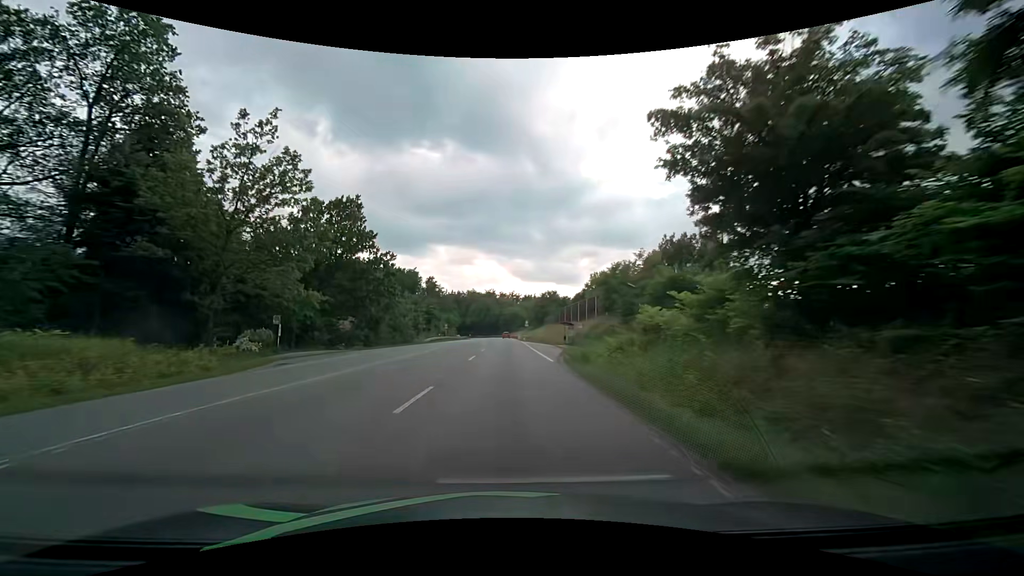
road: secondary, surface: asphalt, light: Day
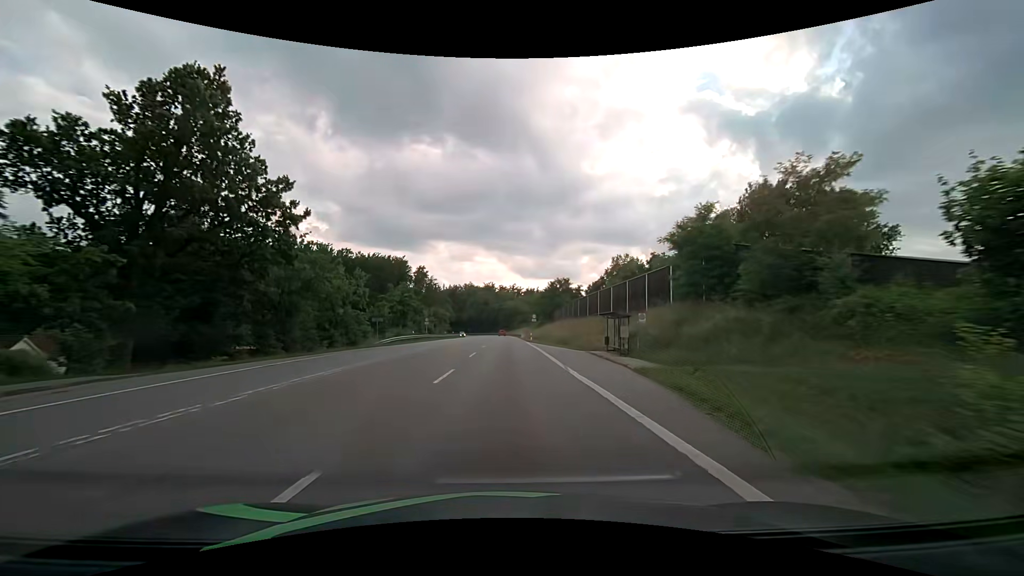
(-0.1, +23.6) m; 0°
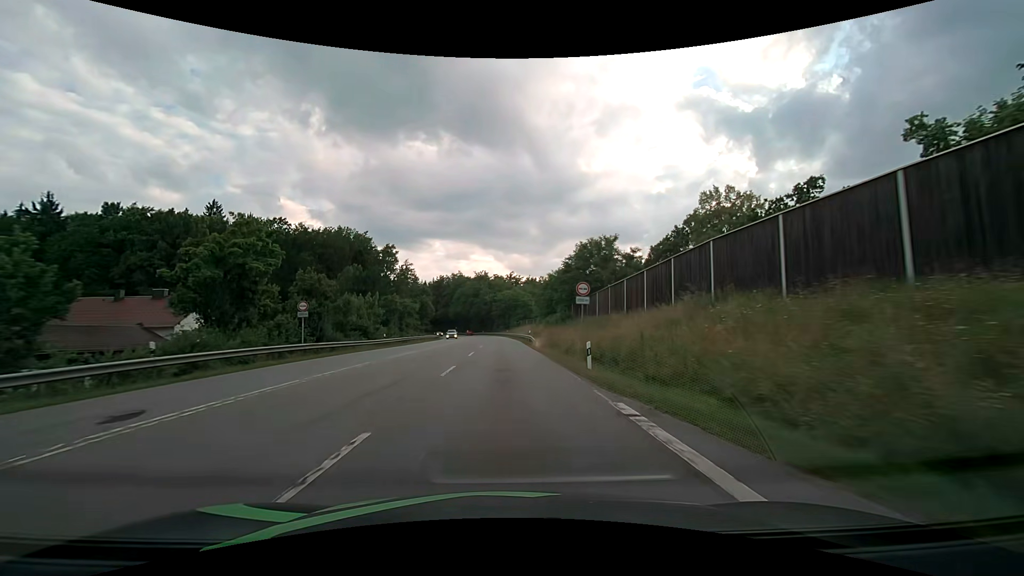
(+0.1, +43.8) m; +1°
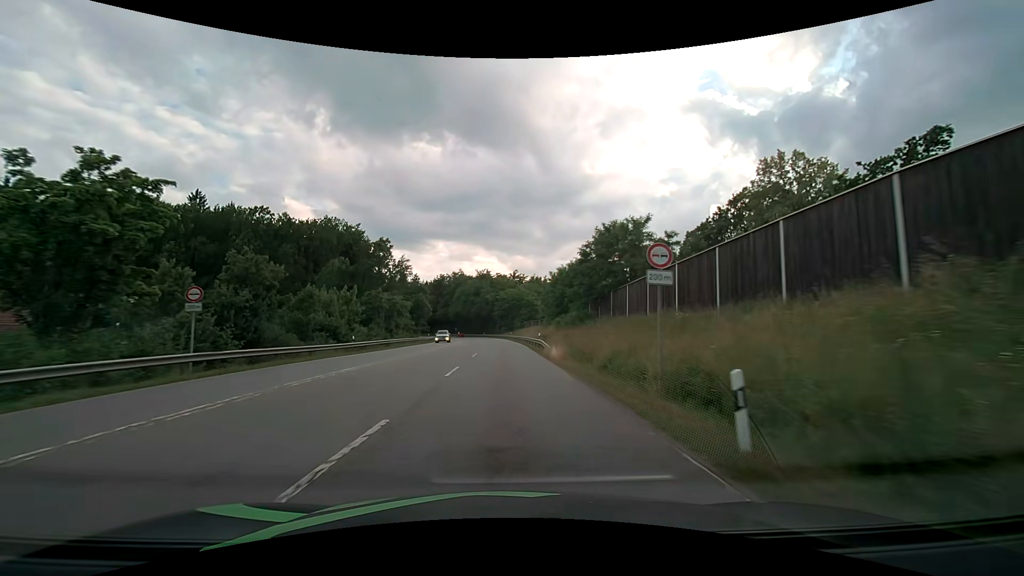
(-0.1, +10.8) m; -1°
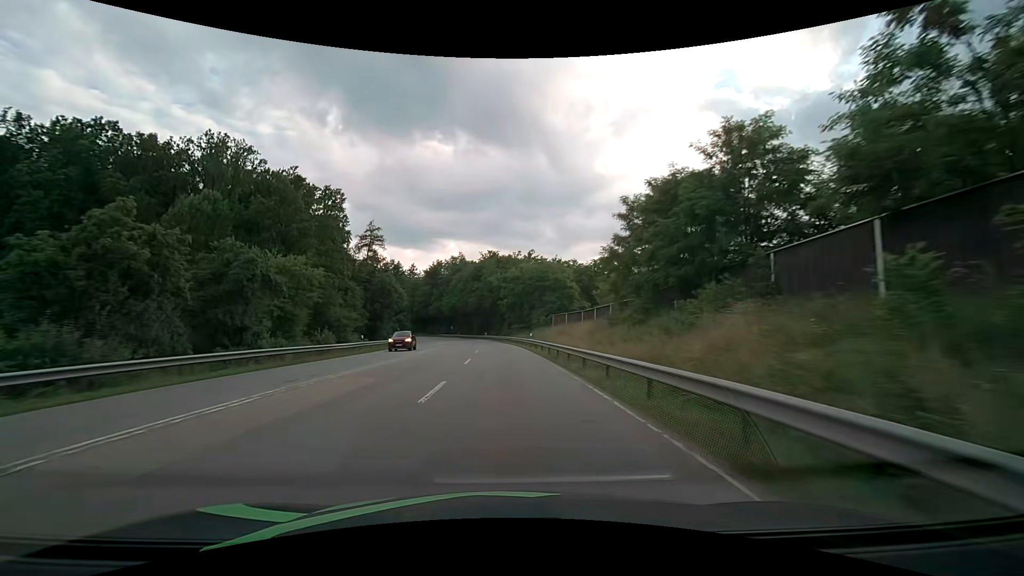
(-0.3, +44.9) m; -1°
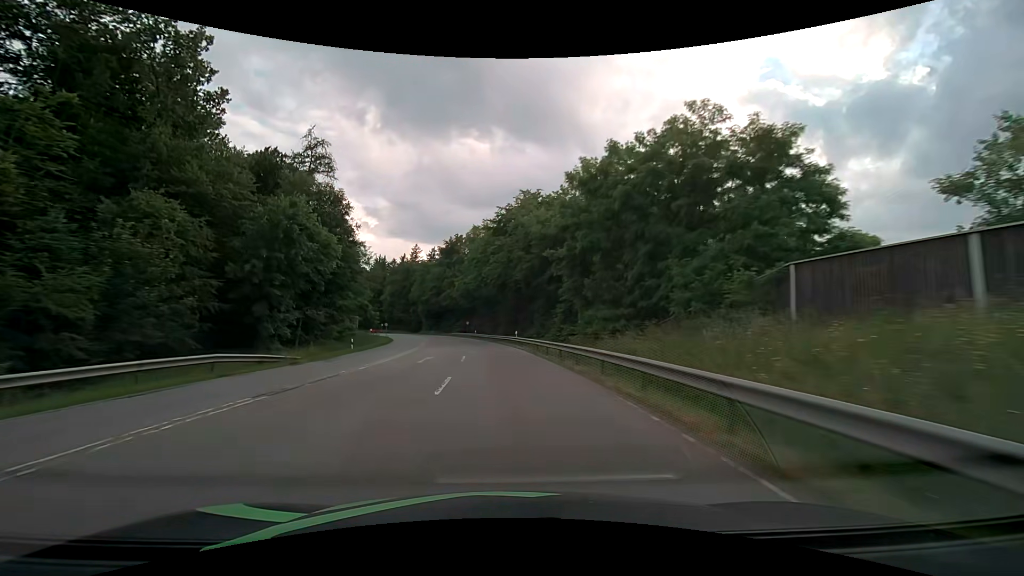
(-1.2, +47.4) m; -4°
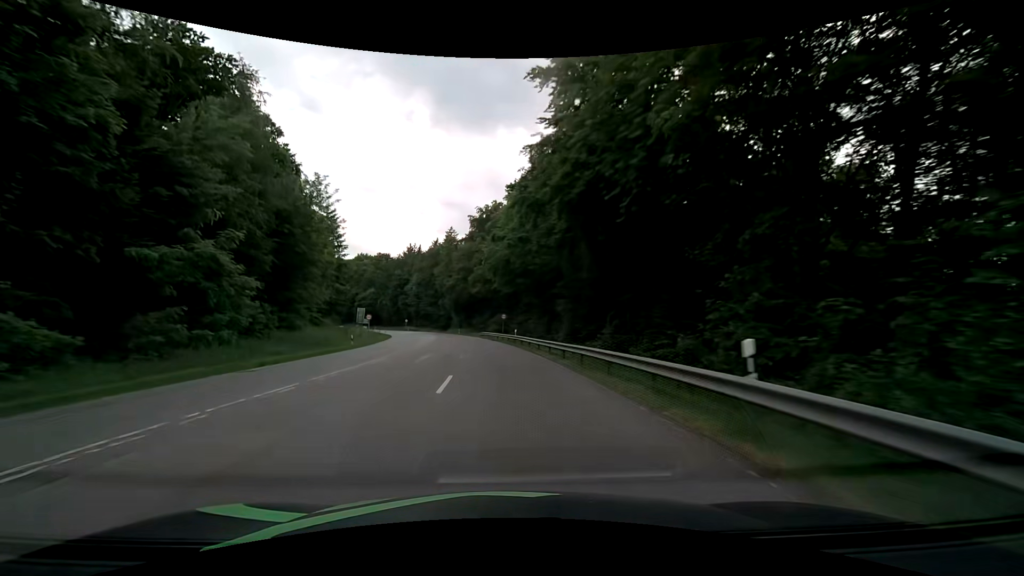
(-1.7, +36.4) m; -5°
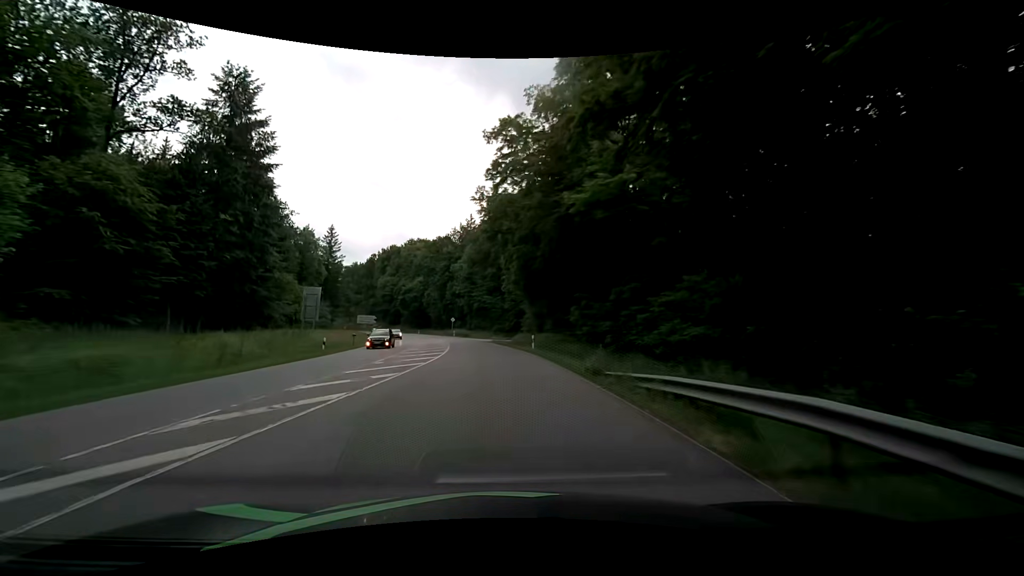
(-5.0, +61.5) m; -9°
(0, +10) (-1, +20) (-1, +30) (-2, +40) (-4, +50) (-6, +60) (-8, +69) (-10, +79) (-13, +89) (-16, +98) m
